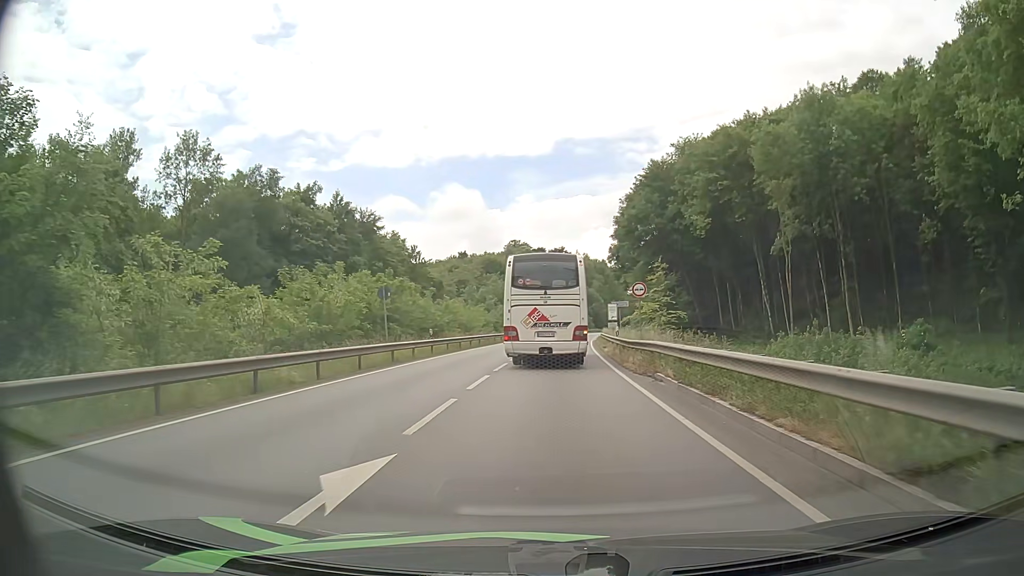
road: primary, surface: asphalt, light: Day
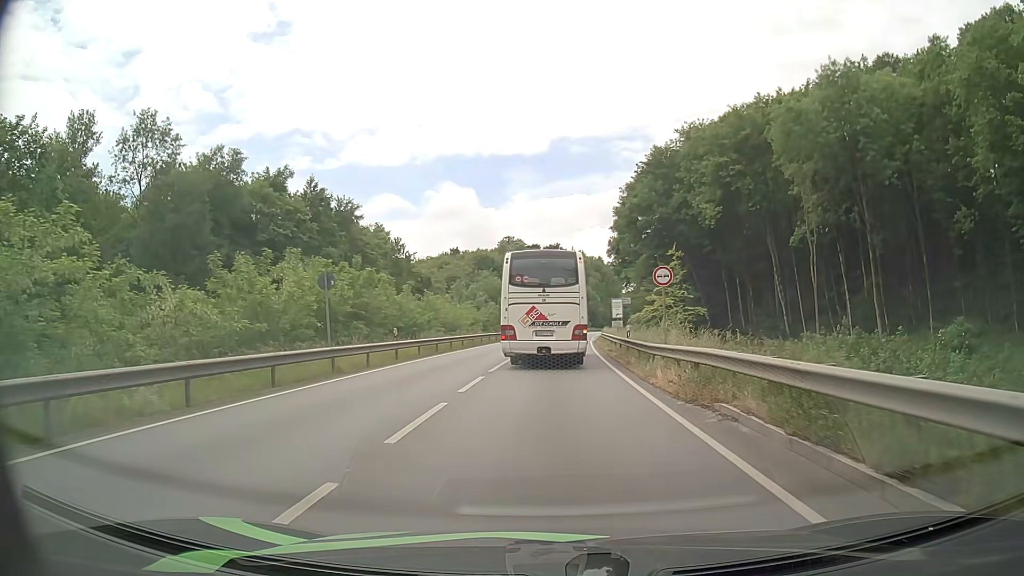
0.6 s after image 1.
(0.0, +6.9) m; +1°
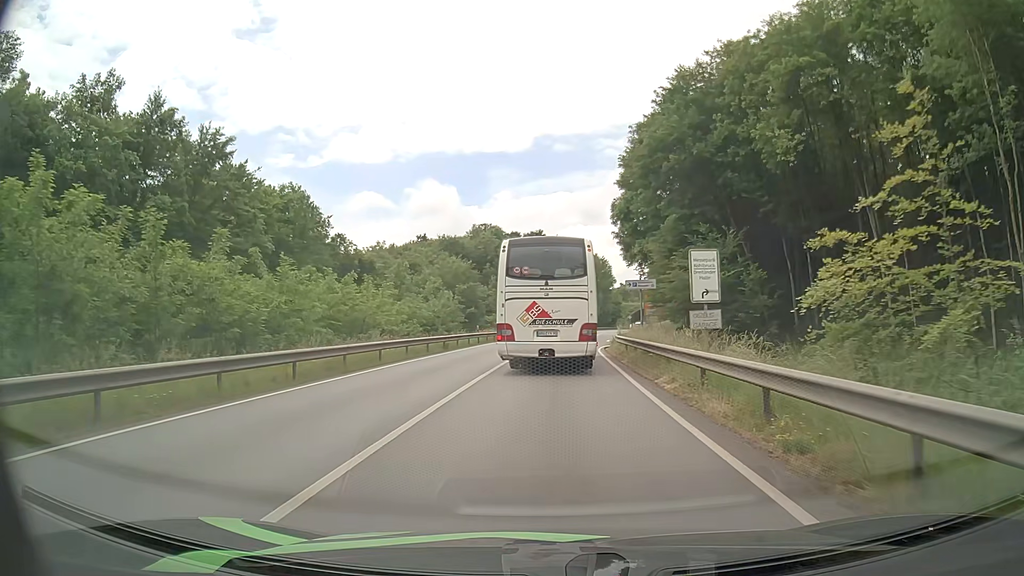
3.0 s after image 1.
(+0.3, +26.6) m; +1°
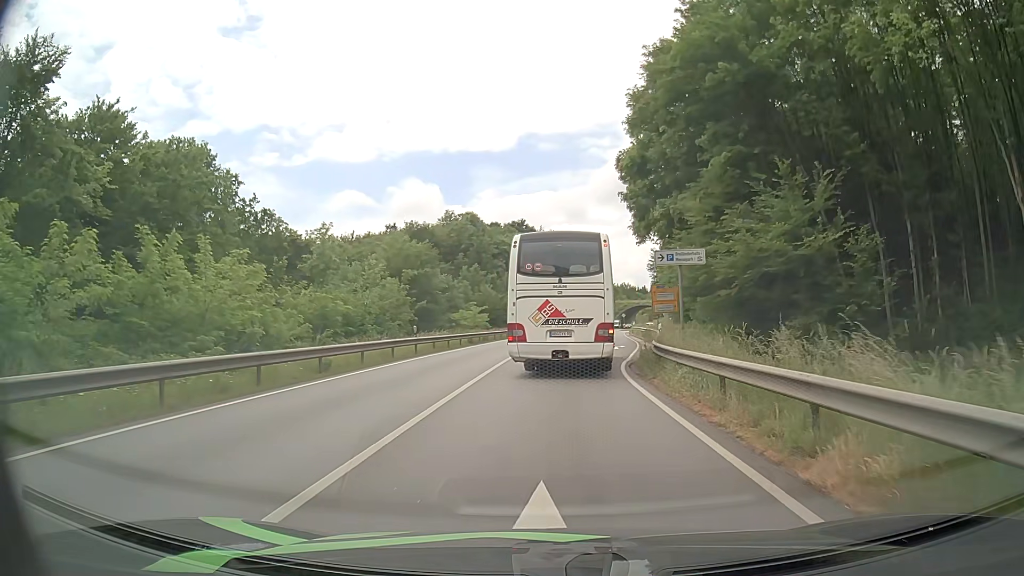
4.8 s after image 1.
(+0.2, +17.9) m; +1°
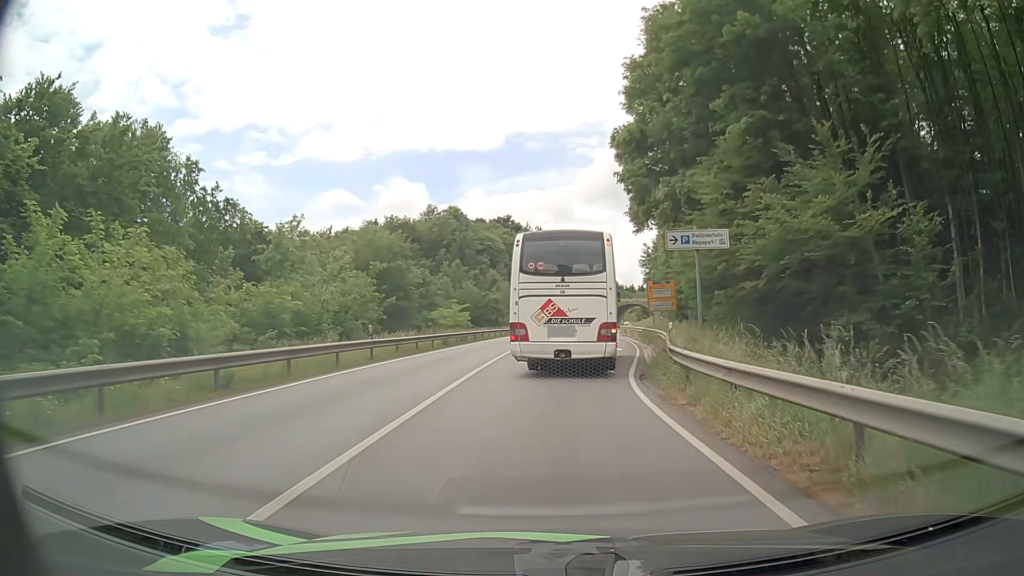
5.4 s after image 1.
(0.0, +5.5) m; +1°
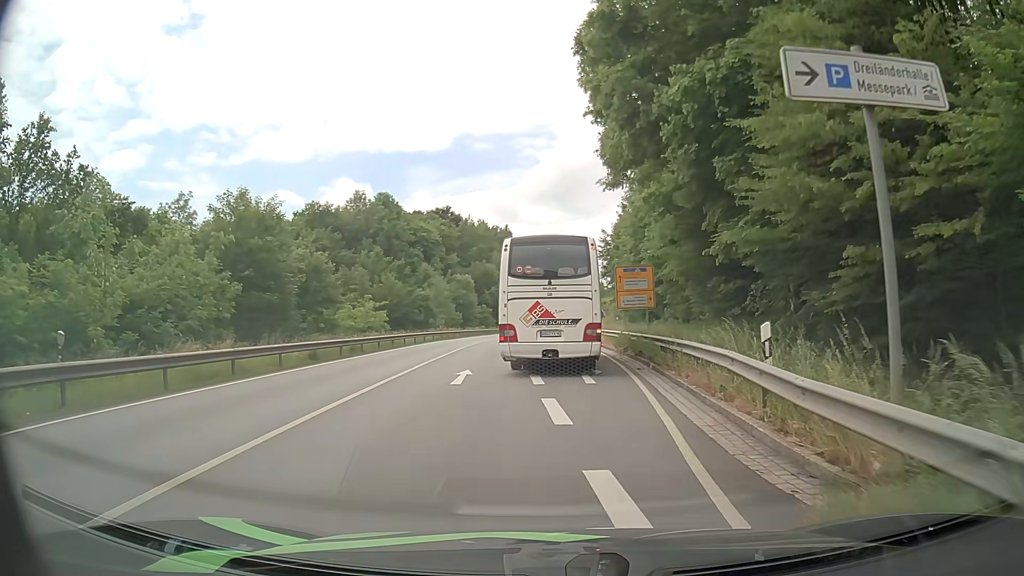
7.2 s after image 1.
(+0.6, +15.0) m; +4°
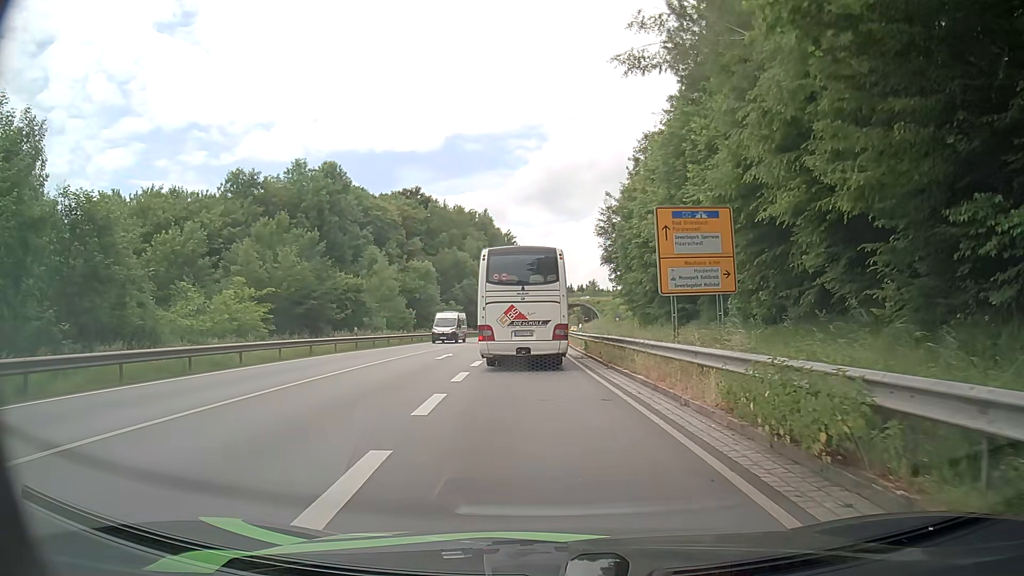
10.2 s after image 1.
(+1.0, +23.0) m; +2°
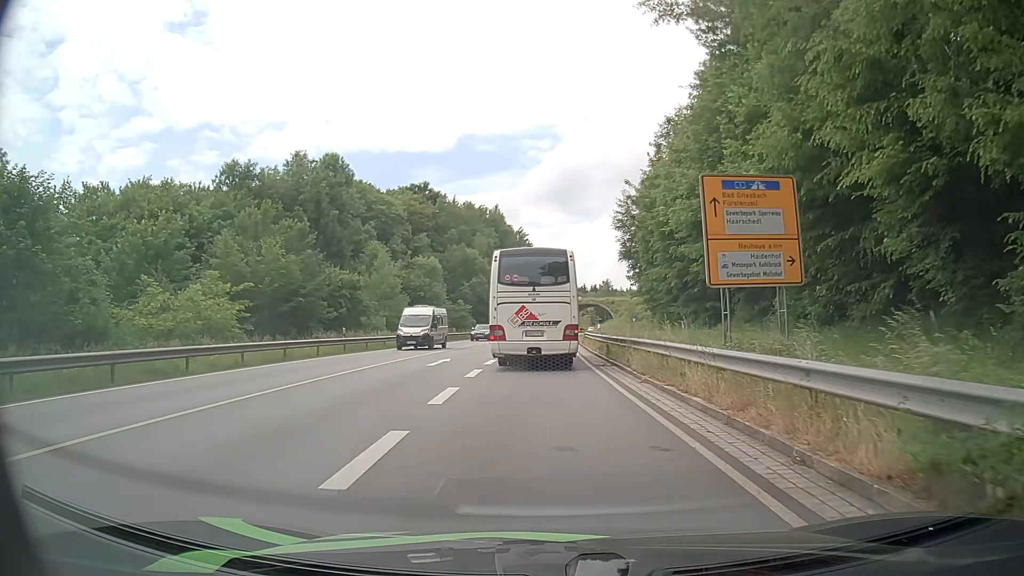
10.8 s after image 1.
(-0.1, +4.8) m; 0°
(0, +10) (0, +20) (0, +30) (0, +40) (0, +50) (0, +60) (+1, +70) (+5, +79) (+13, +85) (+22, +88) m
